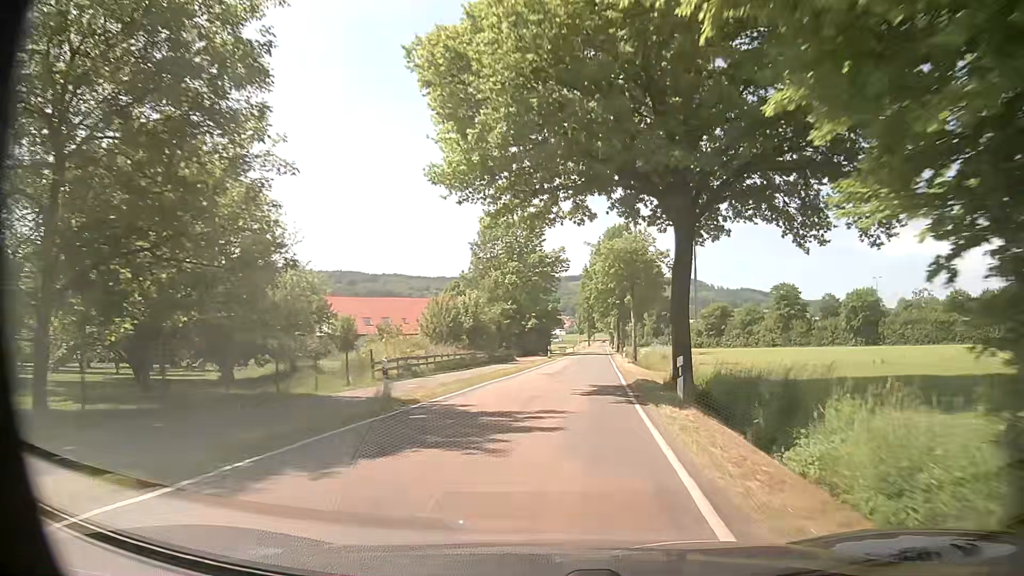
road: tertiary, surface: asphalt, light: Day
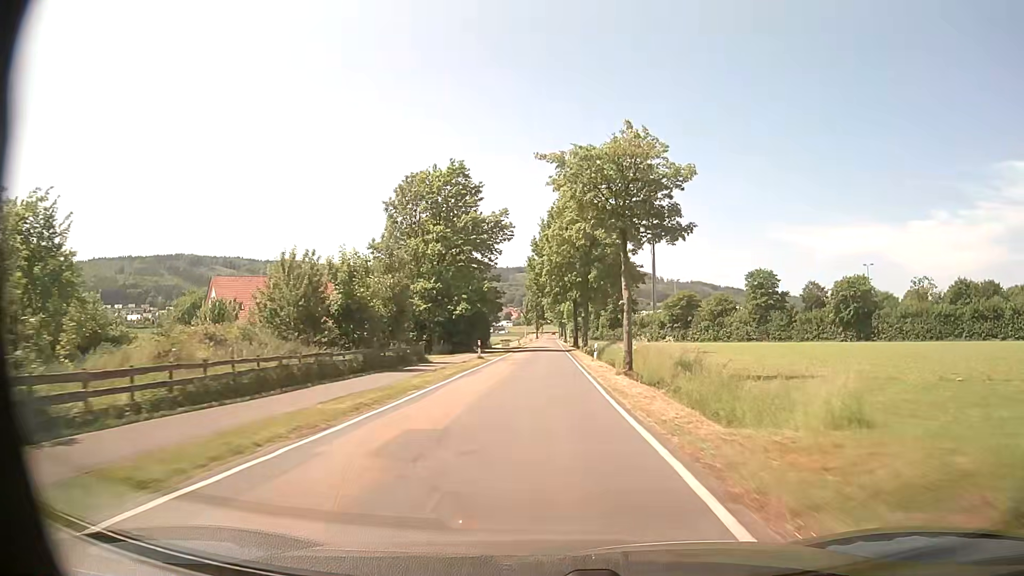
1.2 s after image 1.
(+0.9, +20.9) m; +5°
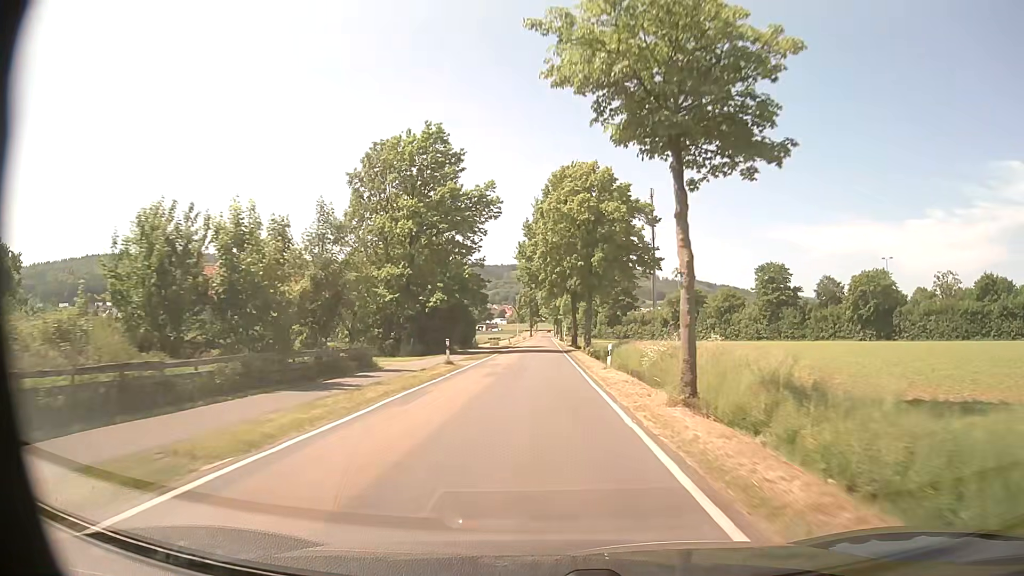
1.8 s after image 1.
(-0.1, +10.9) m; 0°
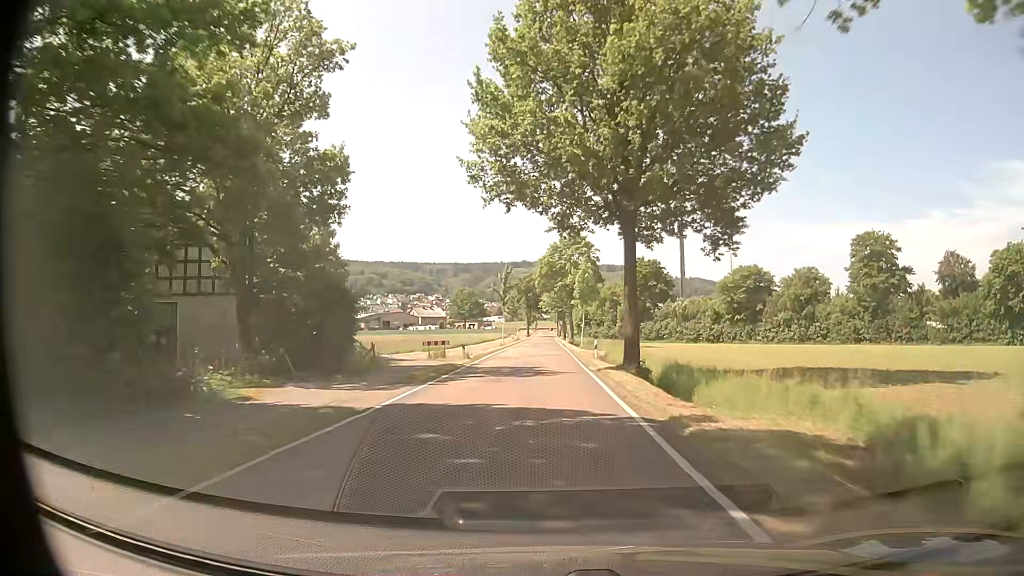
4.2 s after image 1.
(-0.4, +45.1) m; 0°
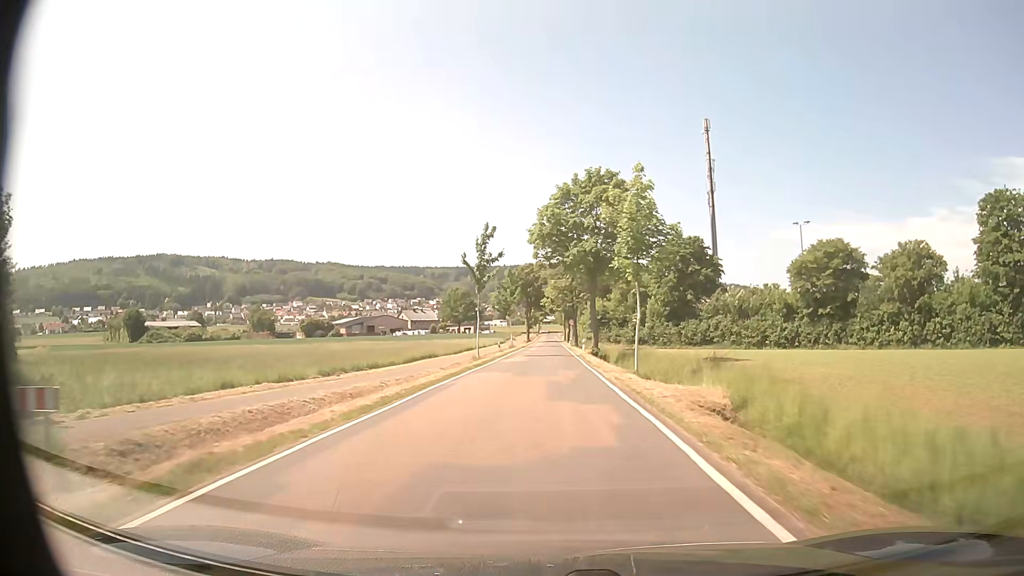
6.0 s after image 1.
(-0.1, +31.6) m; -1°
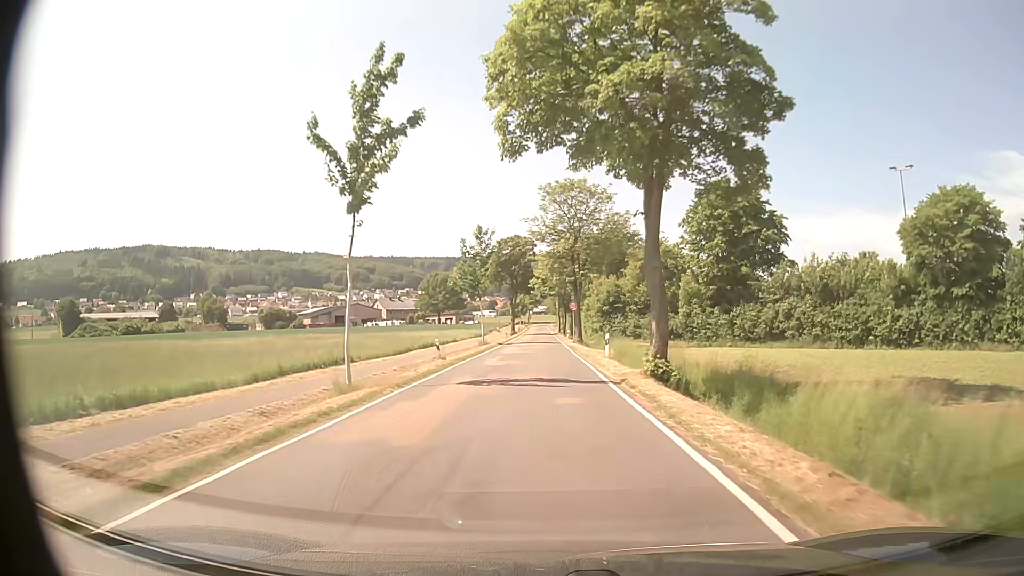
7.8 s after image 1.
(+0.4, +28.0) m; +1°
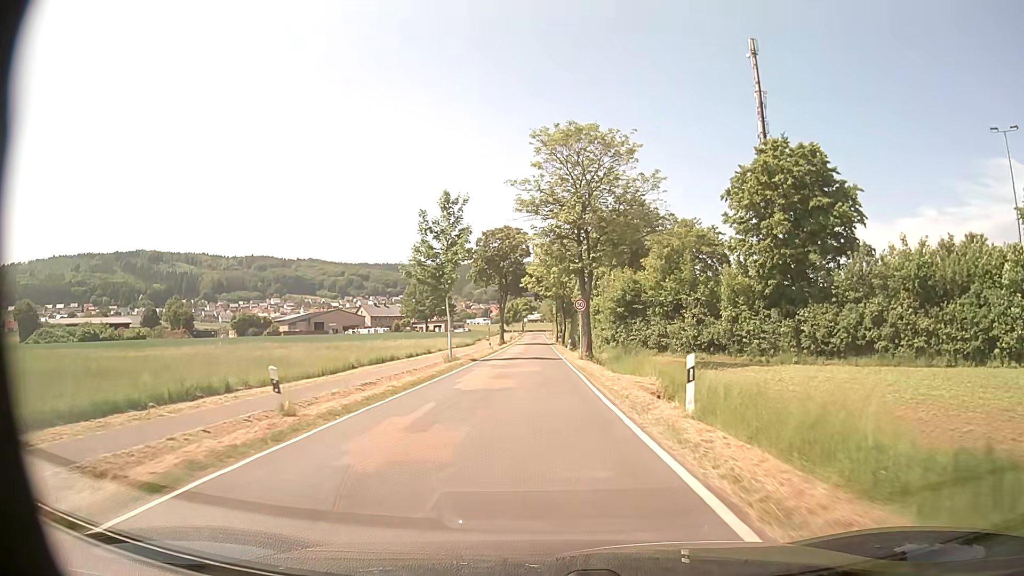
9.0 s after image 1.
(+0.1, +16.8) m; +1°
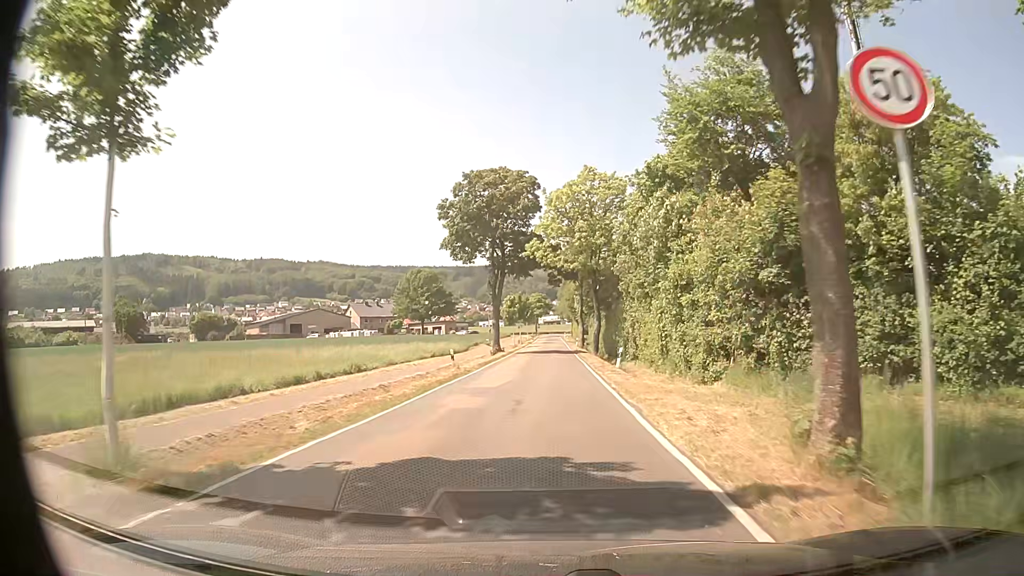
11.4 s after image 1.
(-0.5, +32.6) m; -2°
(0, +10) (0, +20) (0, +30) (+1, +40) (+1, +50) (+1, +60) (+1, +70) (+1, +80) (+2, +90) (+2, +100) m
